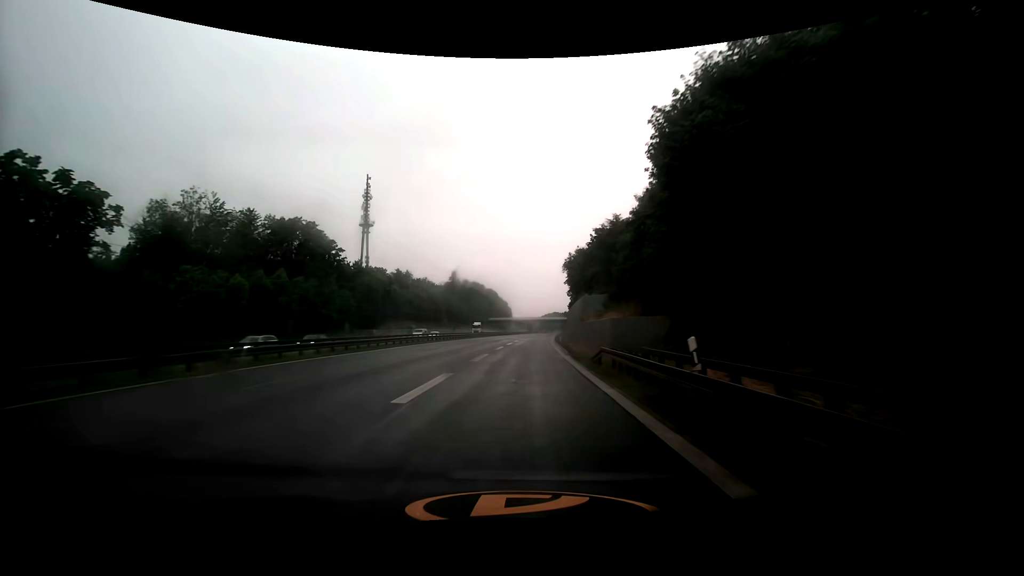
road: motorway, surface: asphalt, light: Day
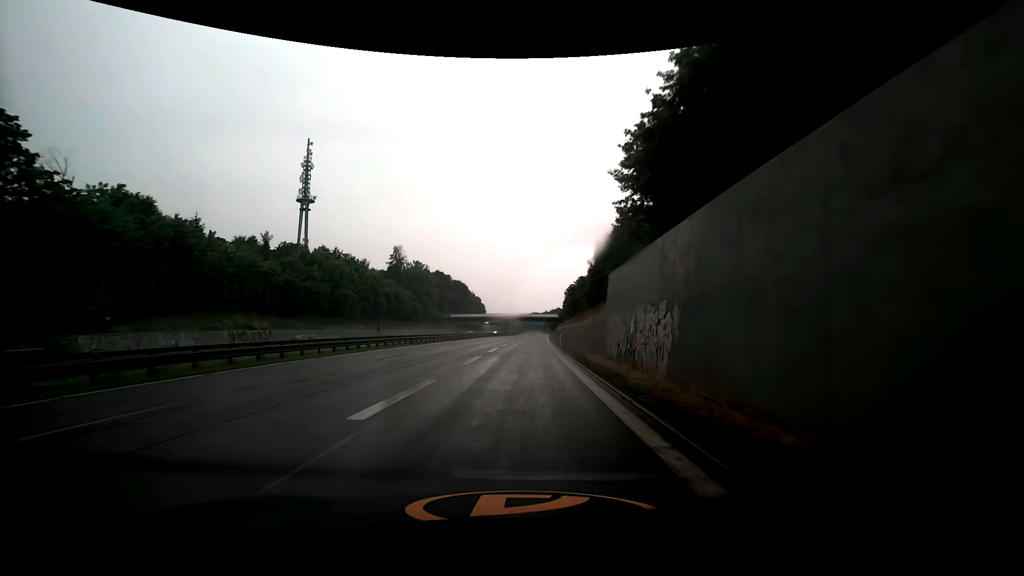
(+1.3, +61.3) m; +2°
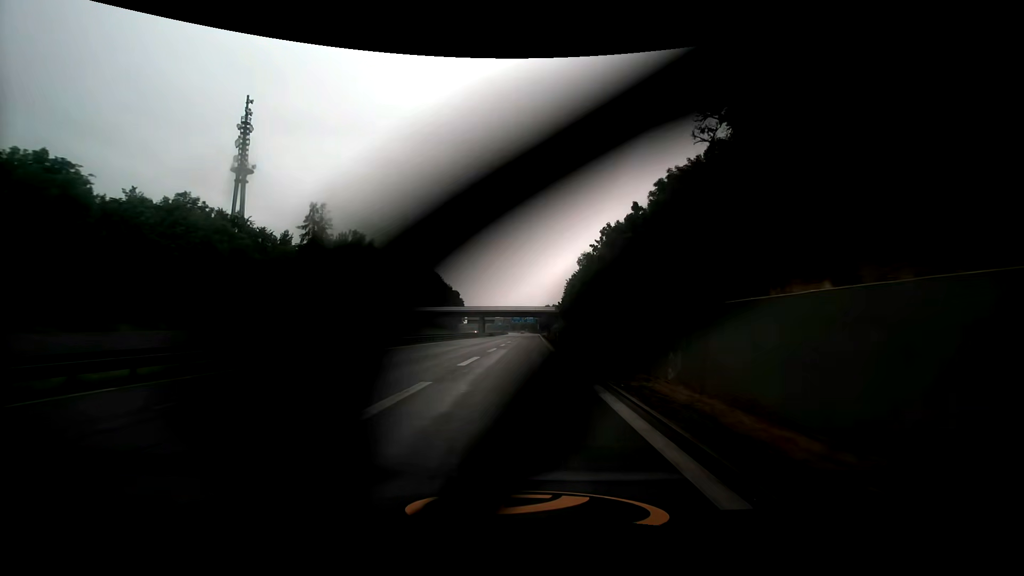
(+0.8, +48.6) m; +2°
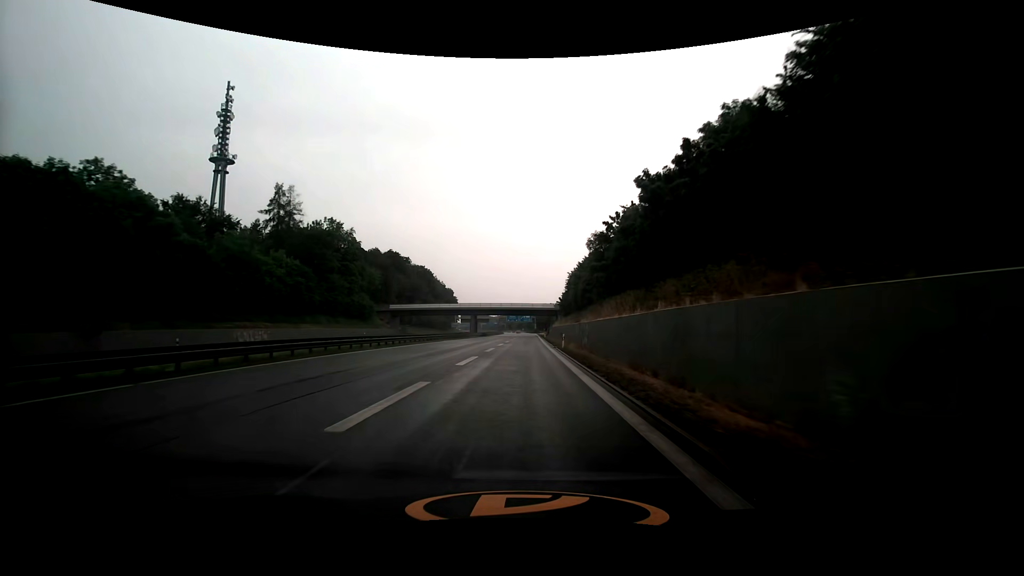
(+0.1, +12.1) m; +1°
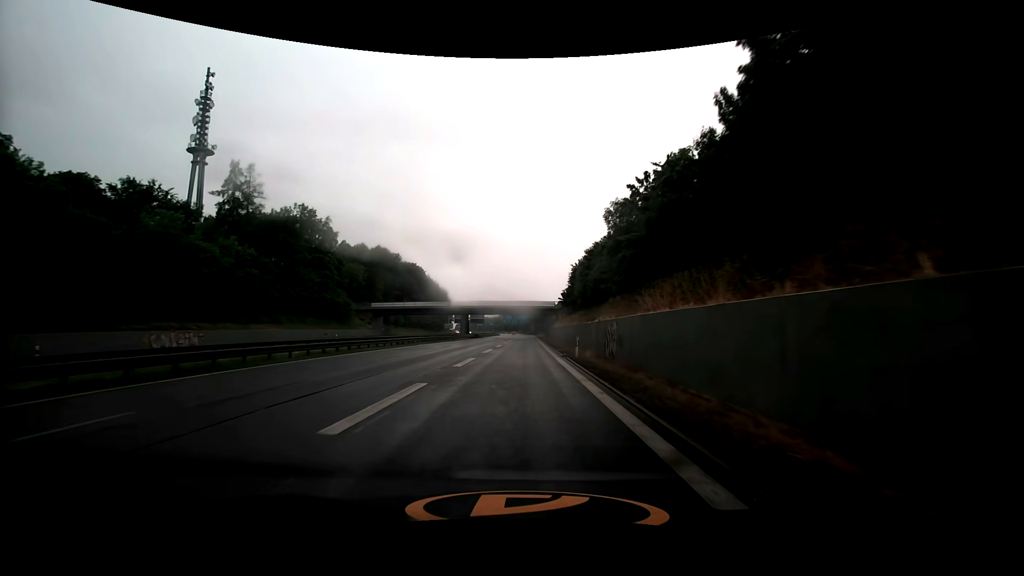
(0.0, +12.0) m; 0°
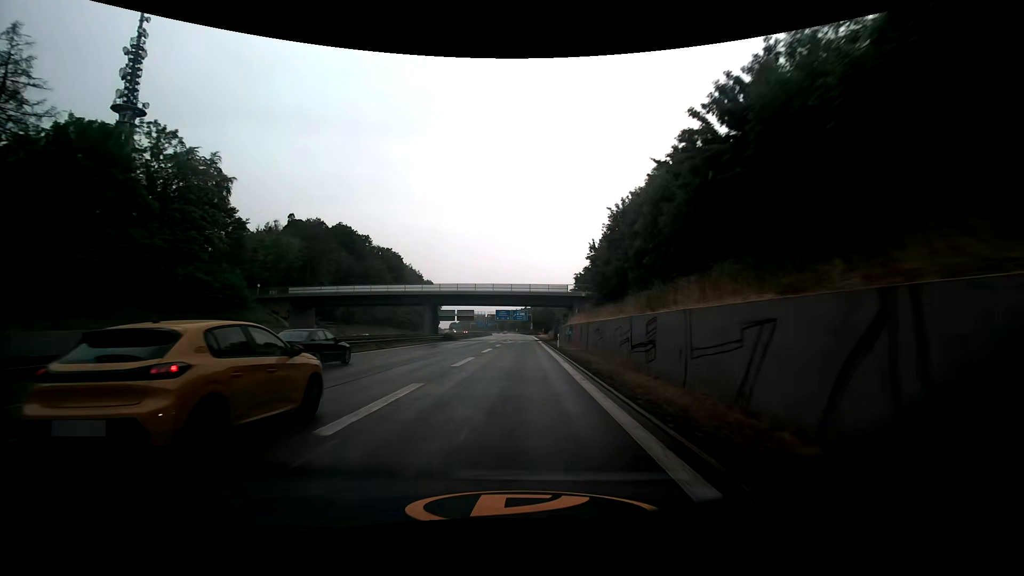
(0.0, +36.0) m; 0°
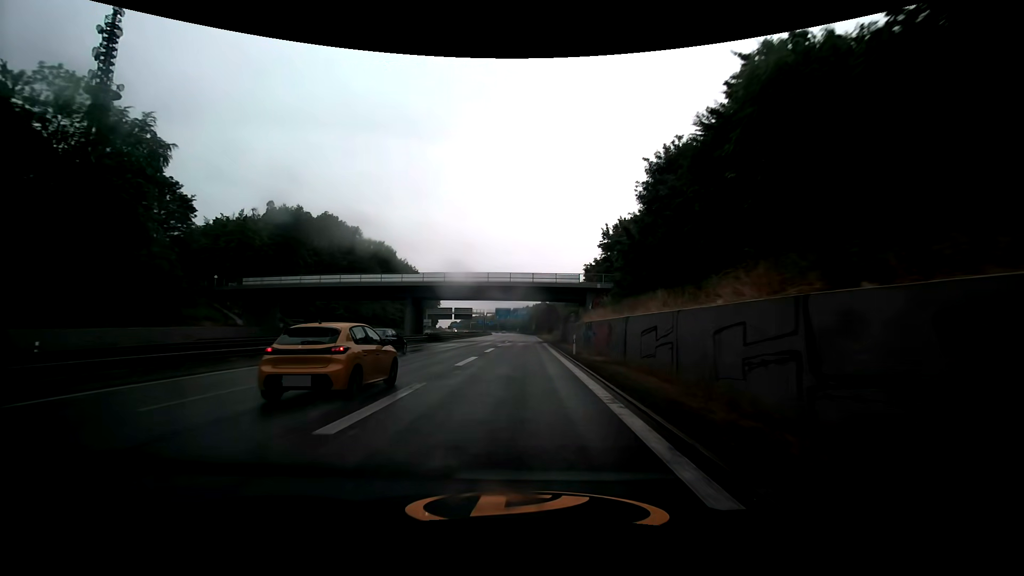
(0.0, +12.0) m; 0°
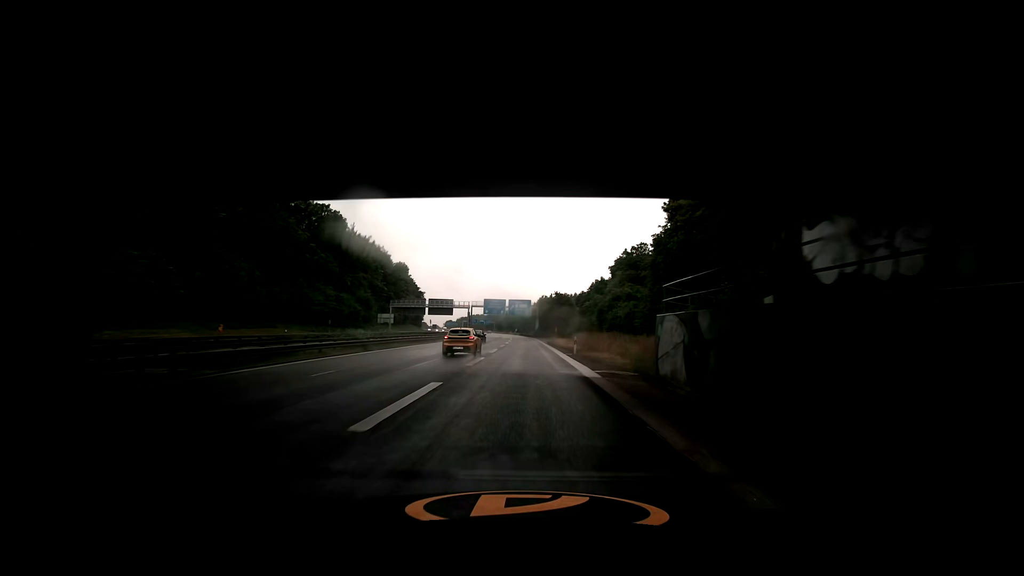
(0.0, +47.9) m; 0°
